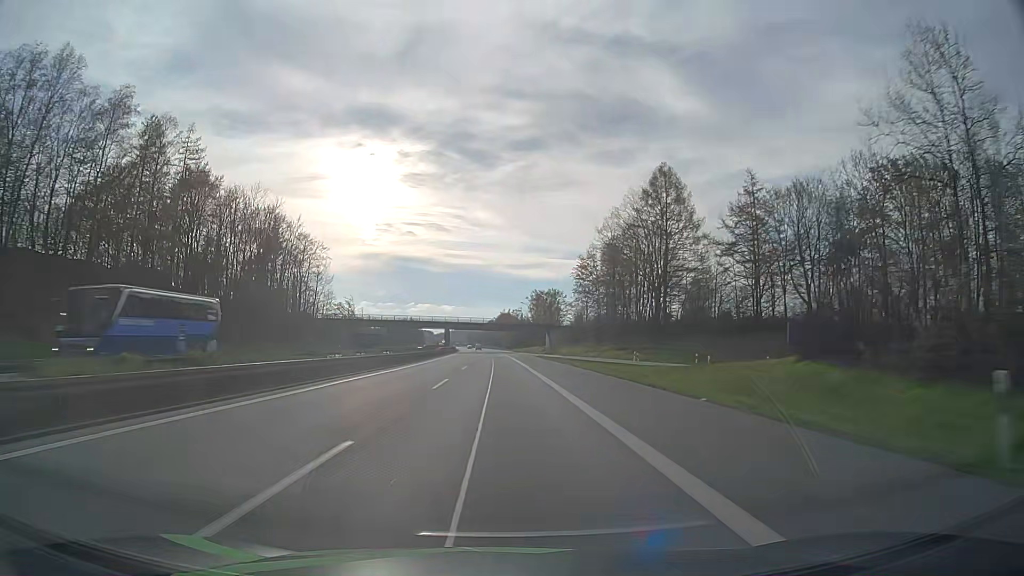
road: motorway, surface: asphalt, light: Day
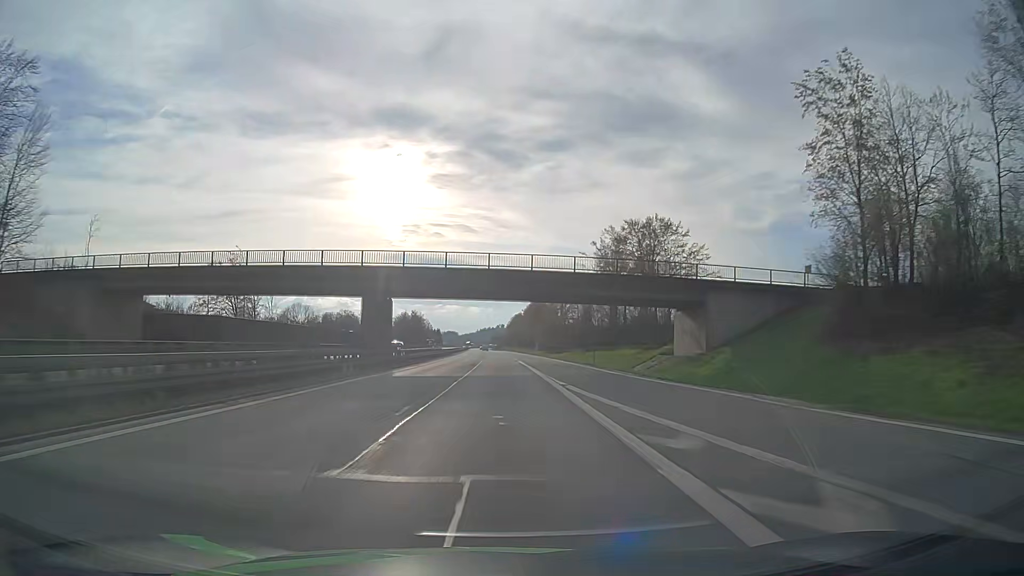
(-2.0, +101.5) m; -2°
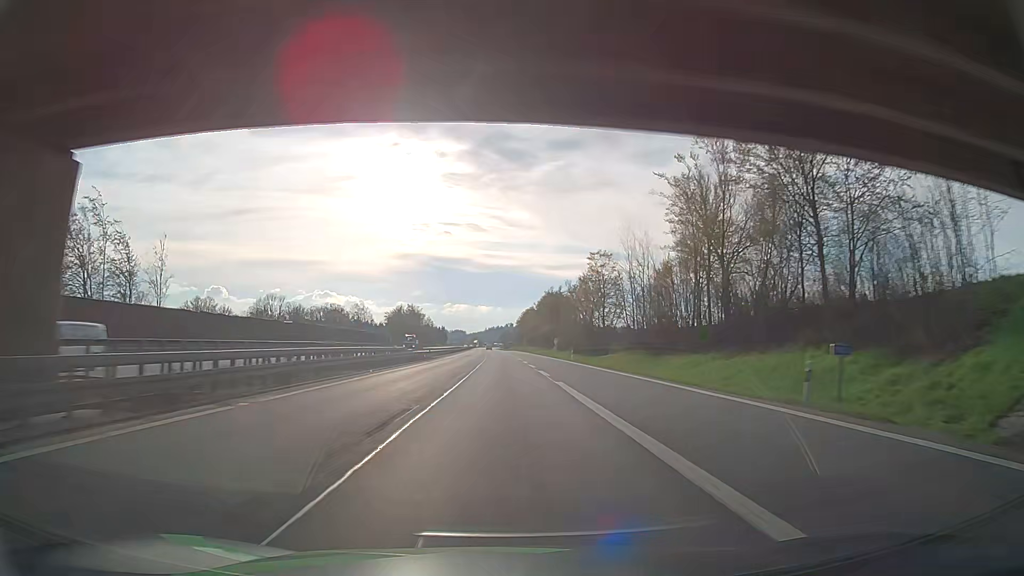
(-0.3, +40.9) m; -1°
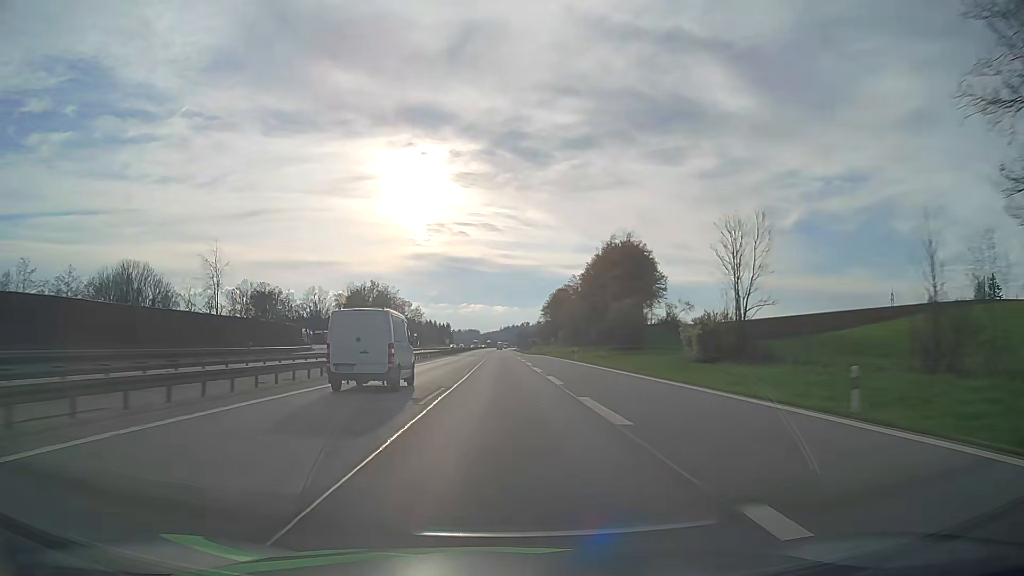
(-1.3, +103.1) m; -1°
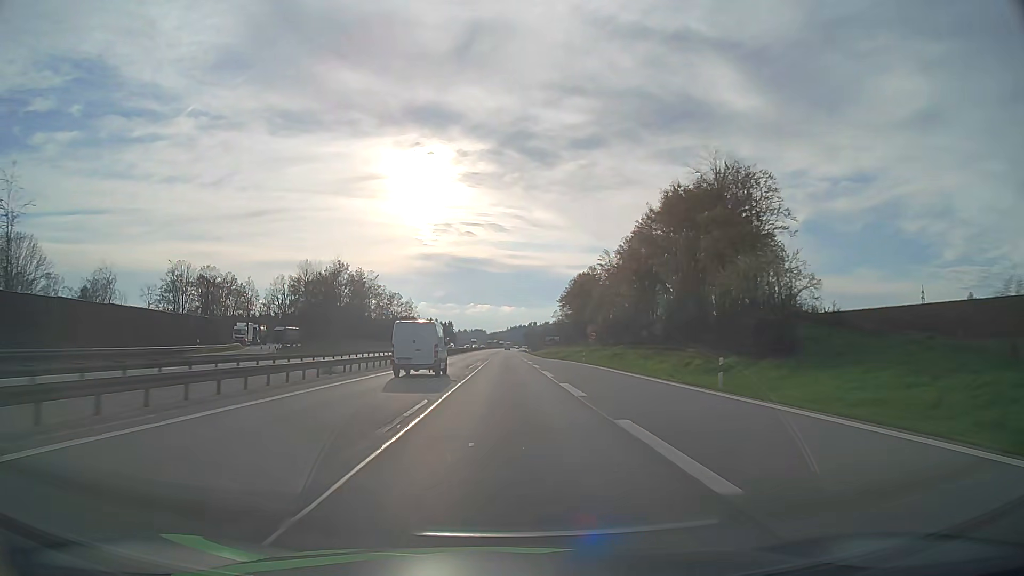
(-0.2, +41.4) m; -1°
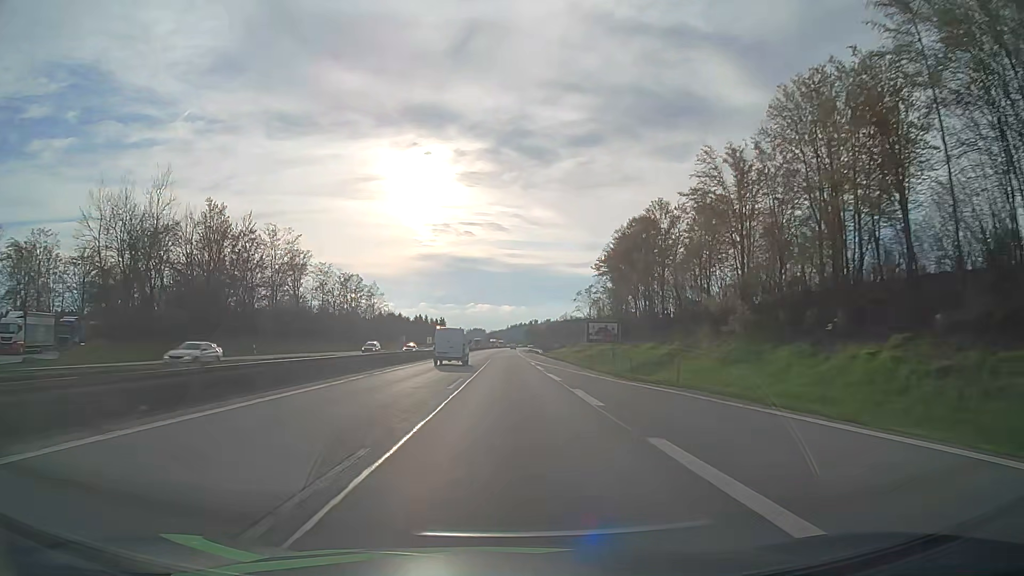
(0.0, +62.3) m; 0°
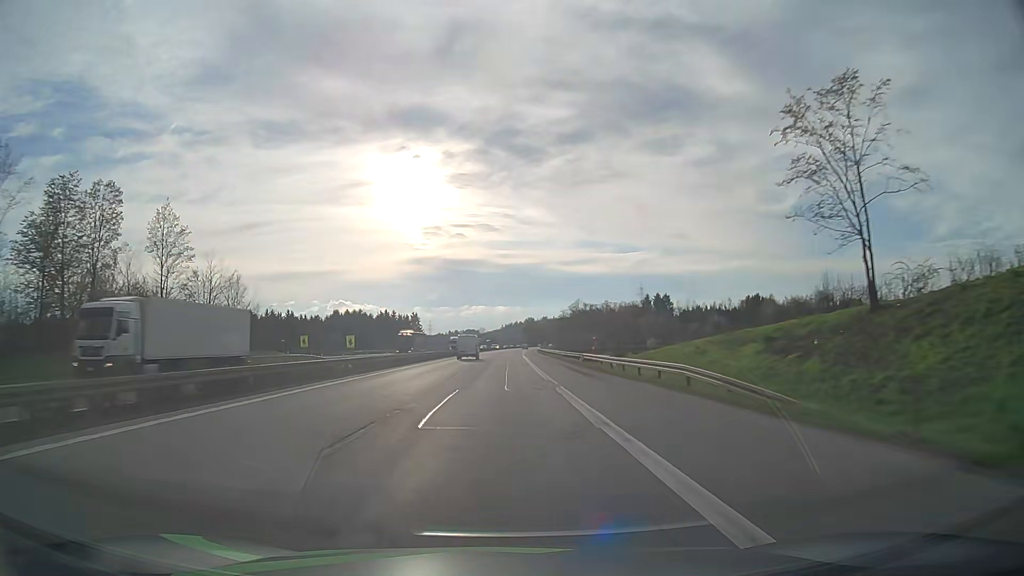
(+0.6, +104.0) m; 0°
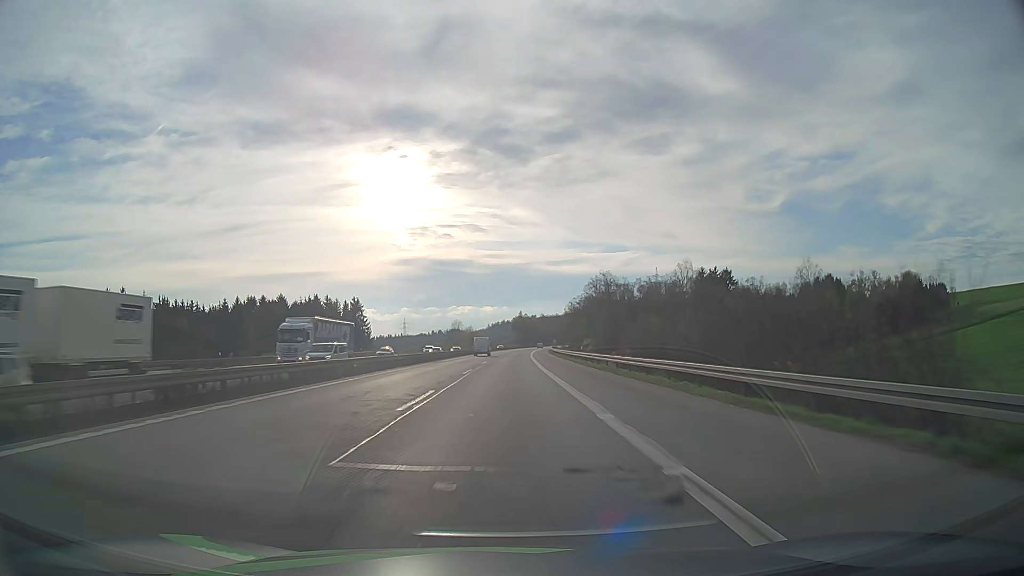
(+0.9, +103.3) m; +1°
(0, +10) (0, +20) (0, +30) (0, +40) (+1, +50) (+1, +60) (+1, +70) (+1, +80) (+2, +90) (+2, +100) m
